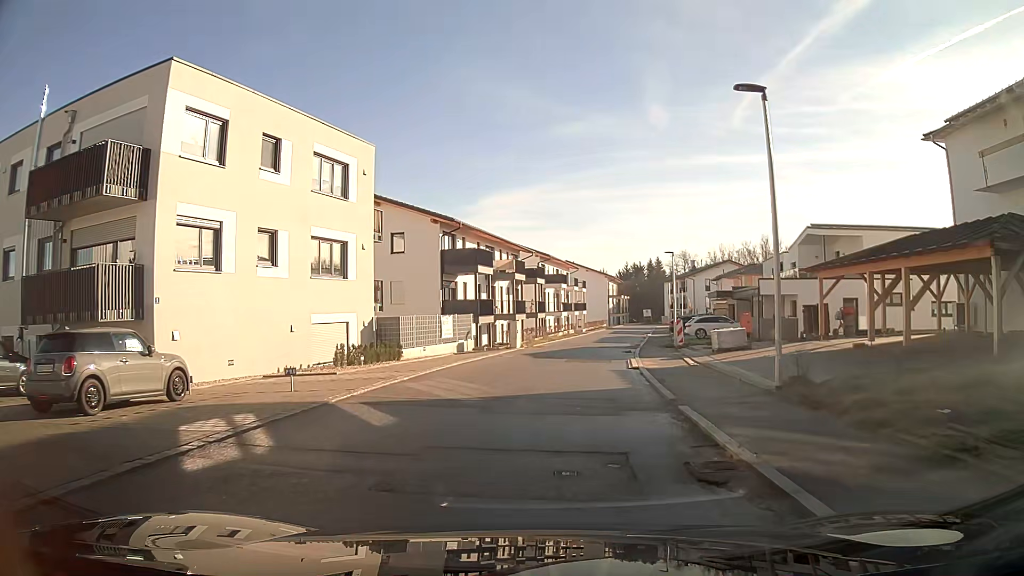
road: residential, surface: asphalt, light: Day
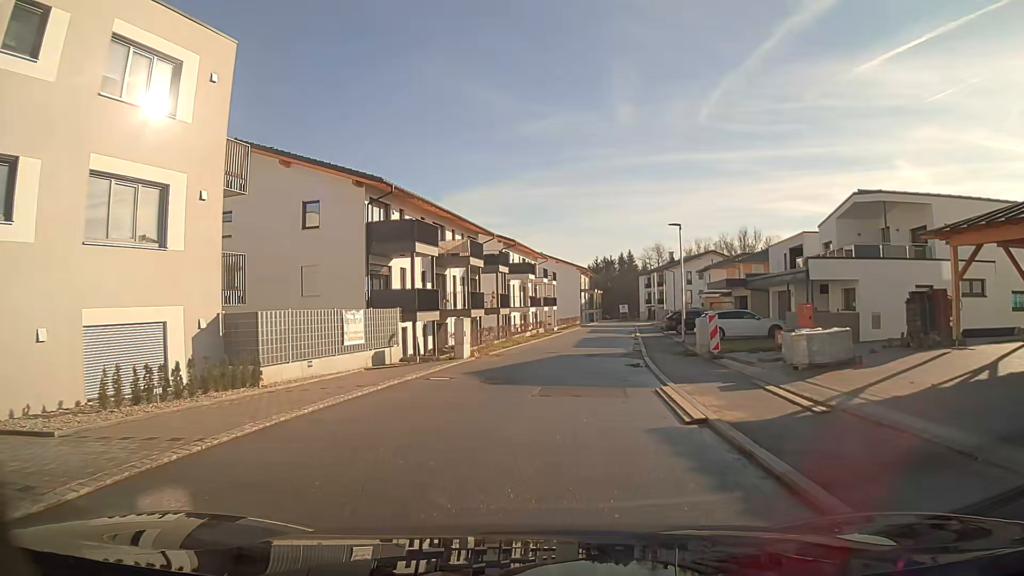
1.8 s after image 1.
(+0.2, +10.9) m; +3°
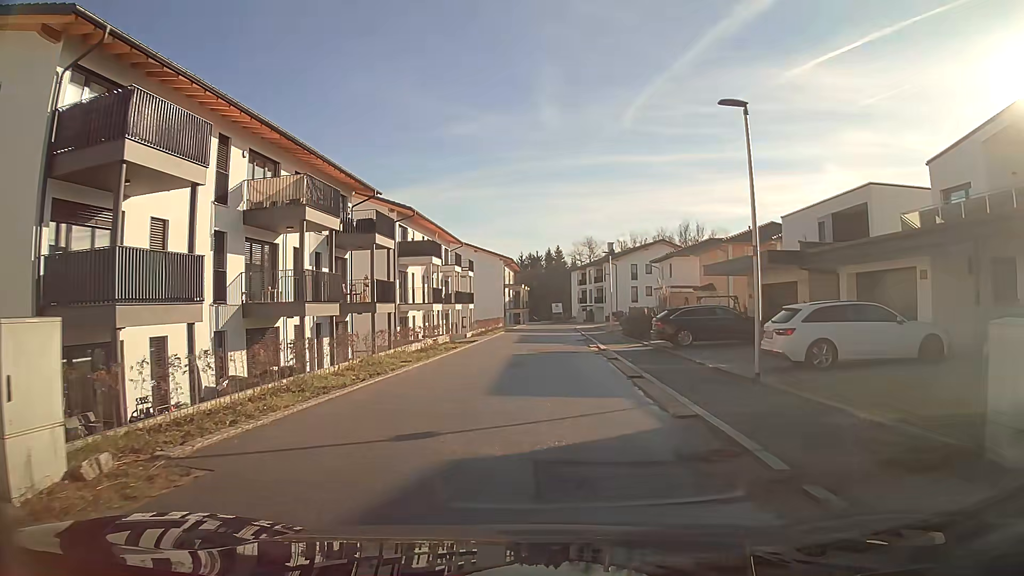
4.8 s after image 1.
(+1.1, +18.3) m; +7°
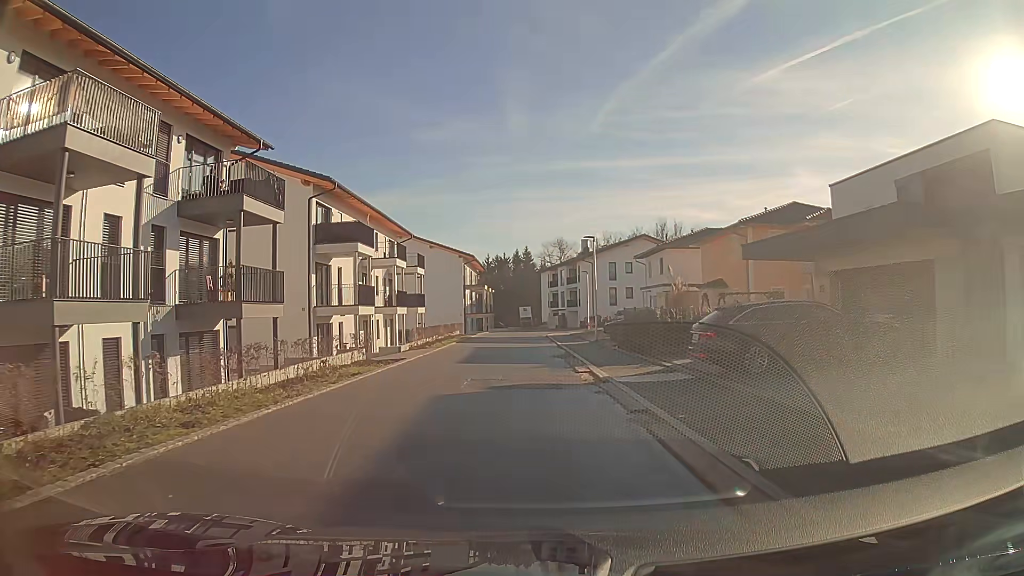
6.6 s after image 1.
(+0.3, +11.1) m; +2°
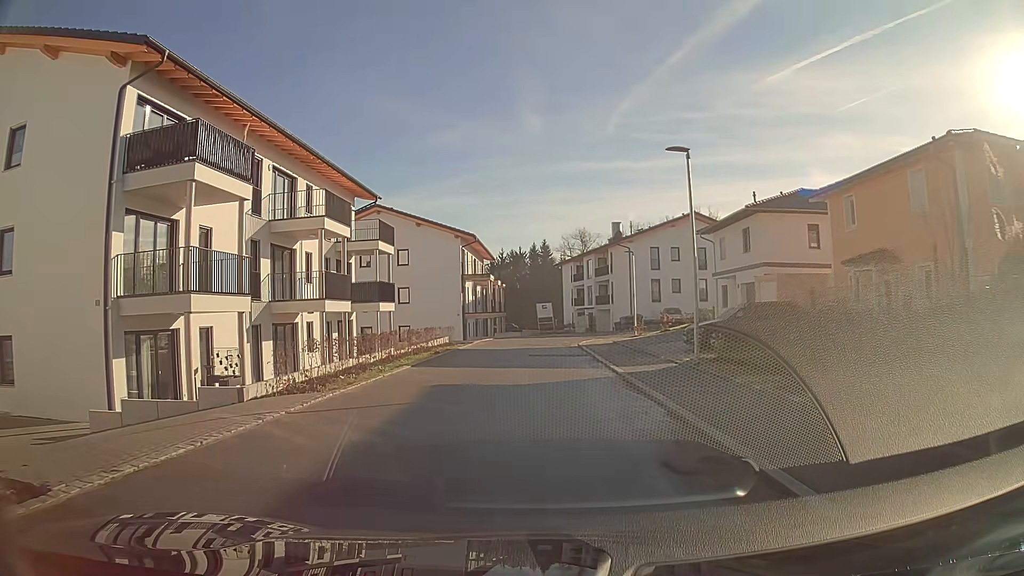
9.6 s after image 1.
(-0.3, +18.2) m; -1°
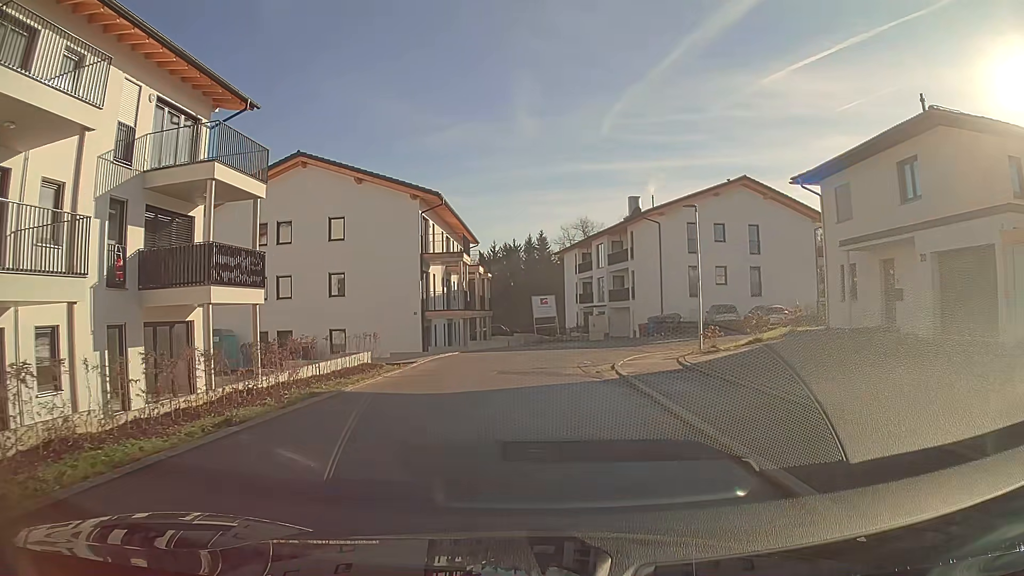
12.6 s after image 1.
(+0.1, +17.7) m; 0°
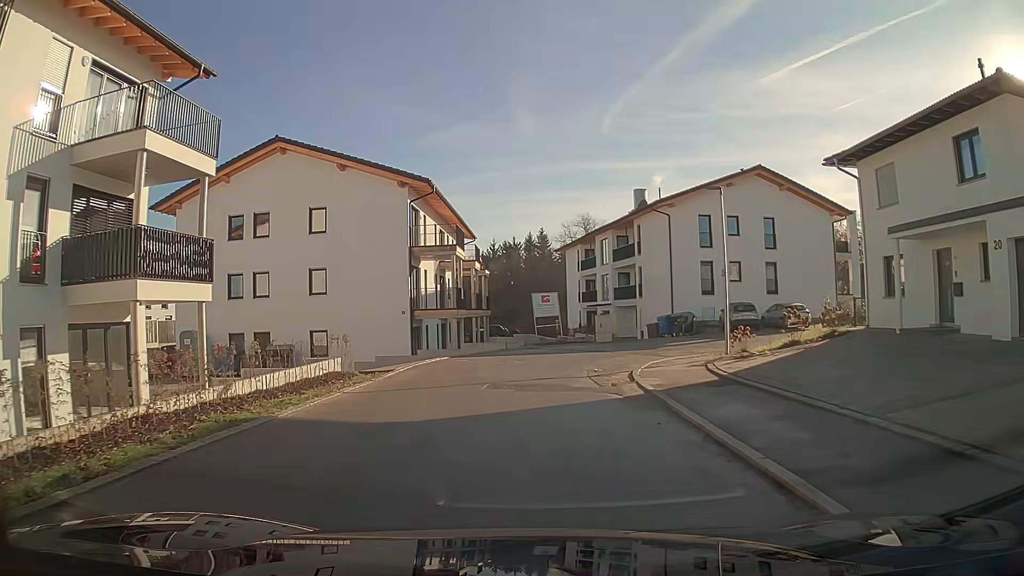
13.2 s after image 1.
(0.0, +3.4) m; 0°
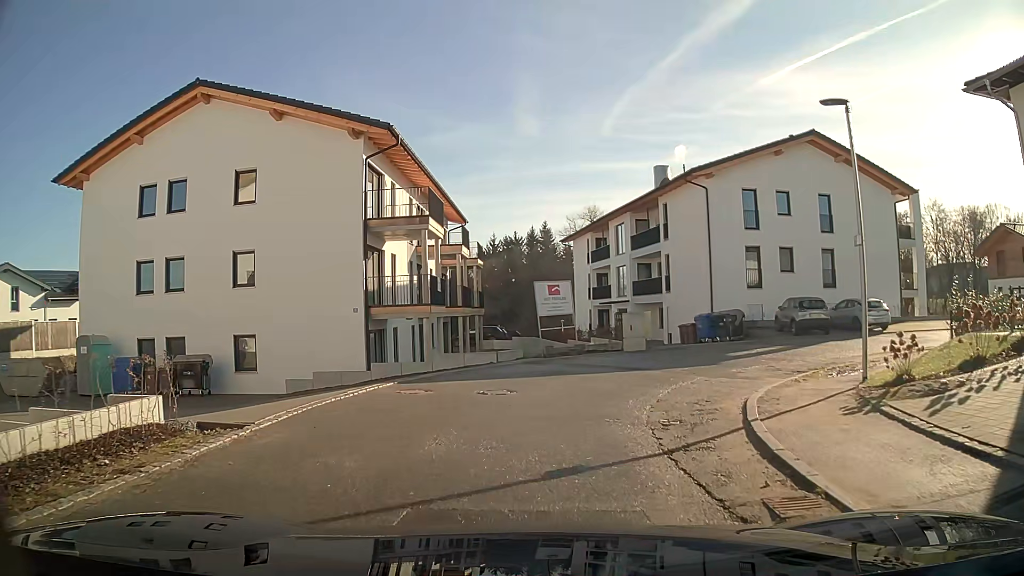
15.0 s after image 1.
(0.0, +9.2) m; +1°
(+1, +10) (+6, +18) (+16, +22) (+25, +21) (+35, +19) (+45, +17) (+55, +15) (+65, +14) (+74, +10) (+78, +1) m
